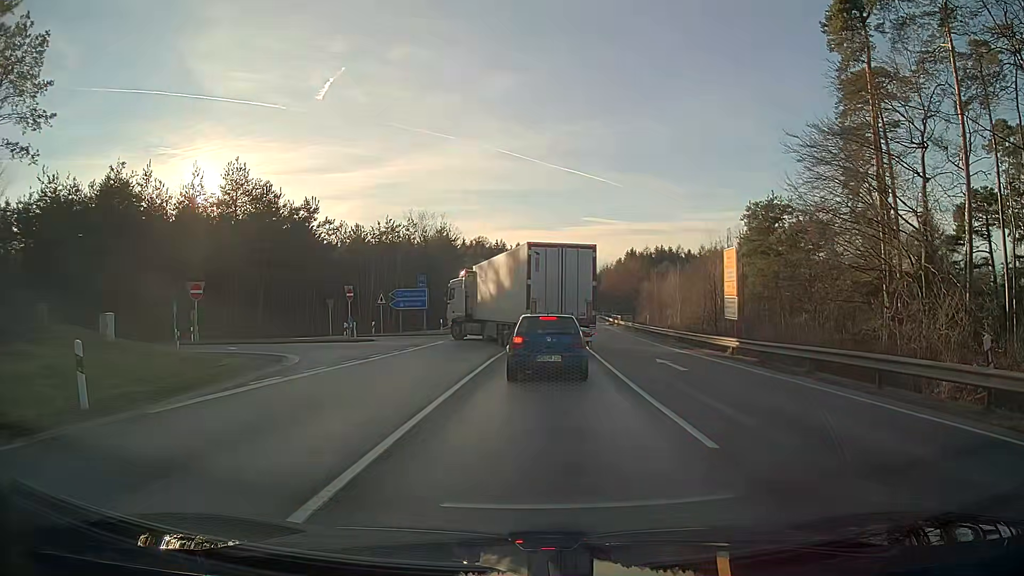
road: secondary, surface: asphalt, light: Day
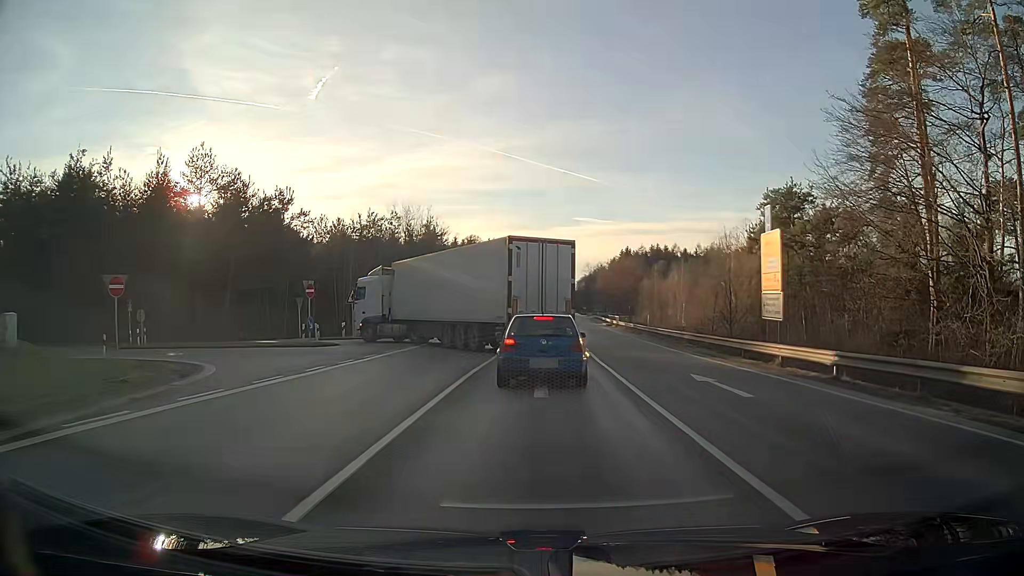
(0.0, +5.9) m; 0°
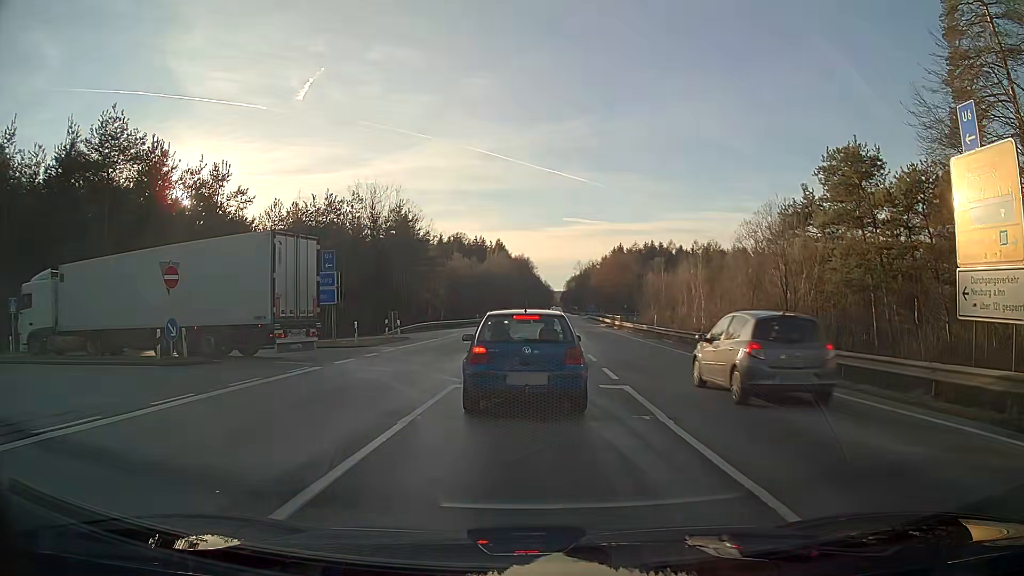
(+0.2, +12.6) m; +1°
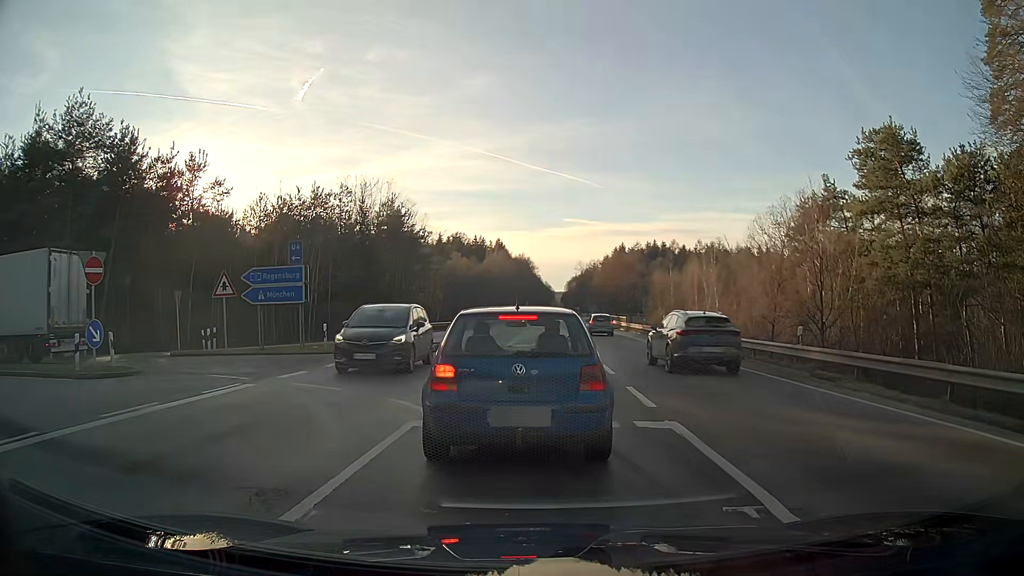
(0.0, +4.3) m; +1°
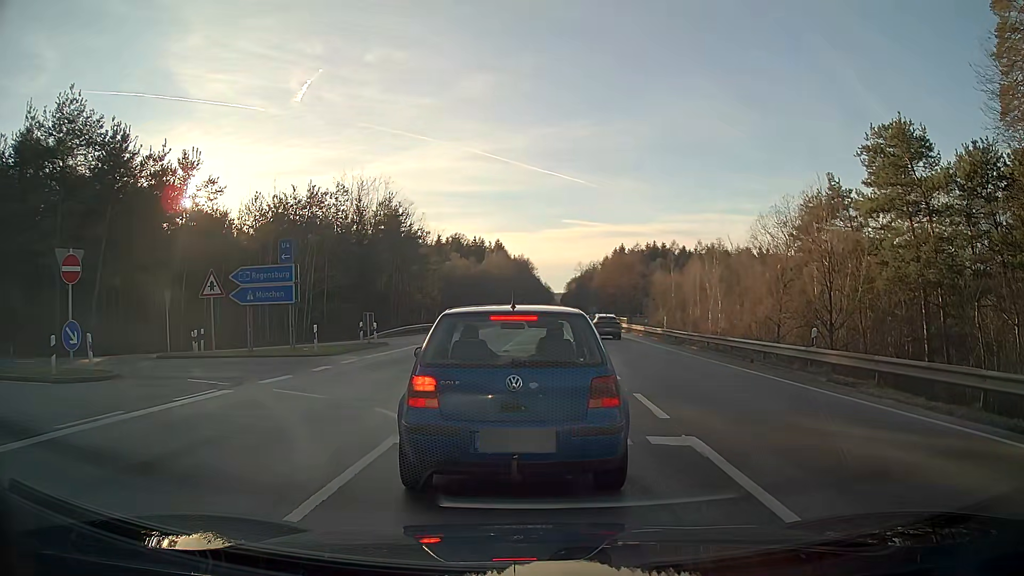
(0.0, +1.0) m; 0°
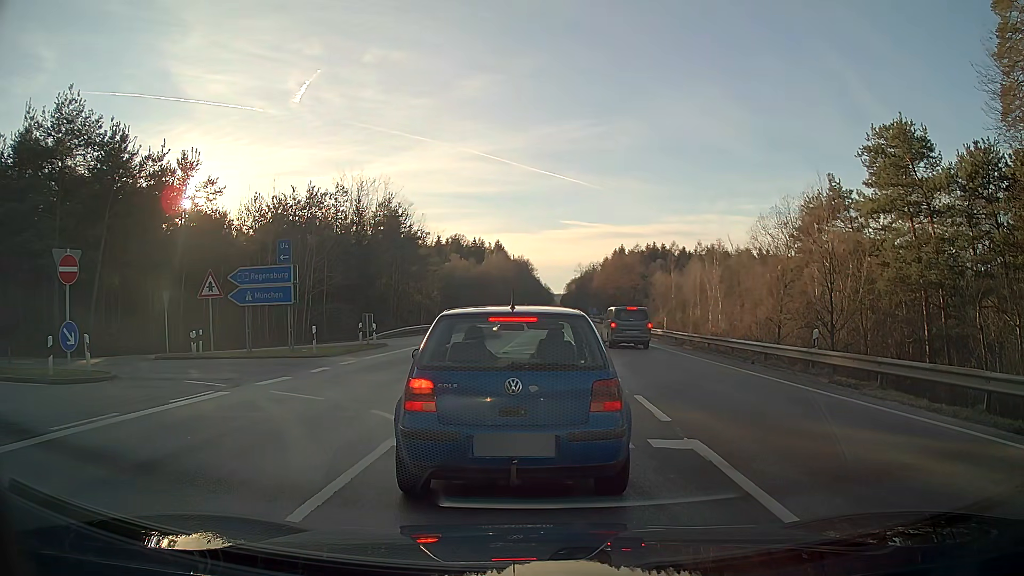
(0.0, +0.2) m; 0°
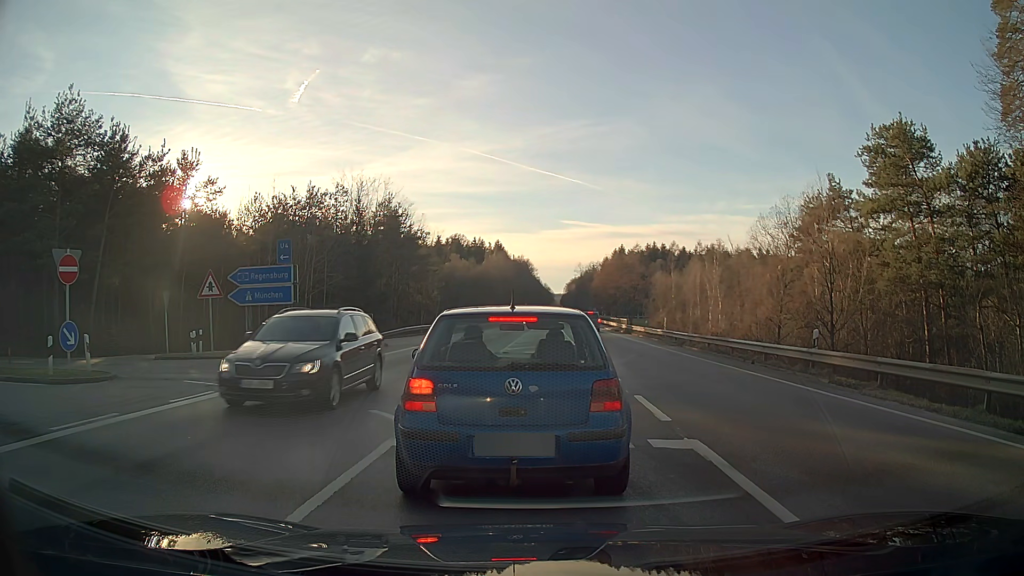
(0.0, 0.0) m; 0°
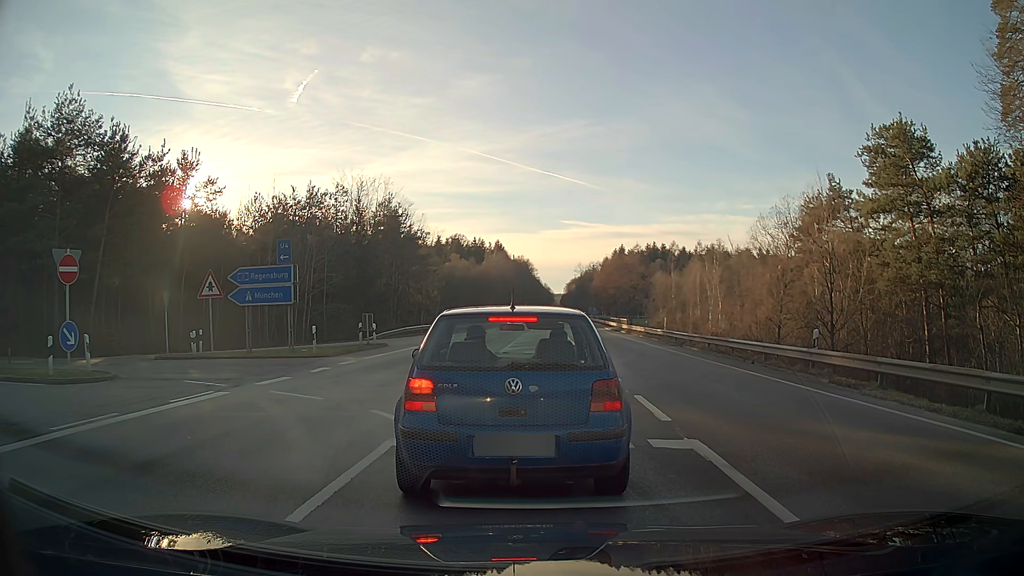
(0.0, 0.0) m; 0°
